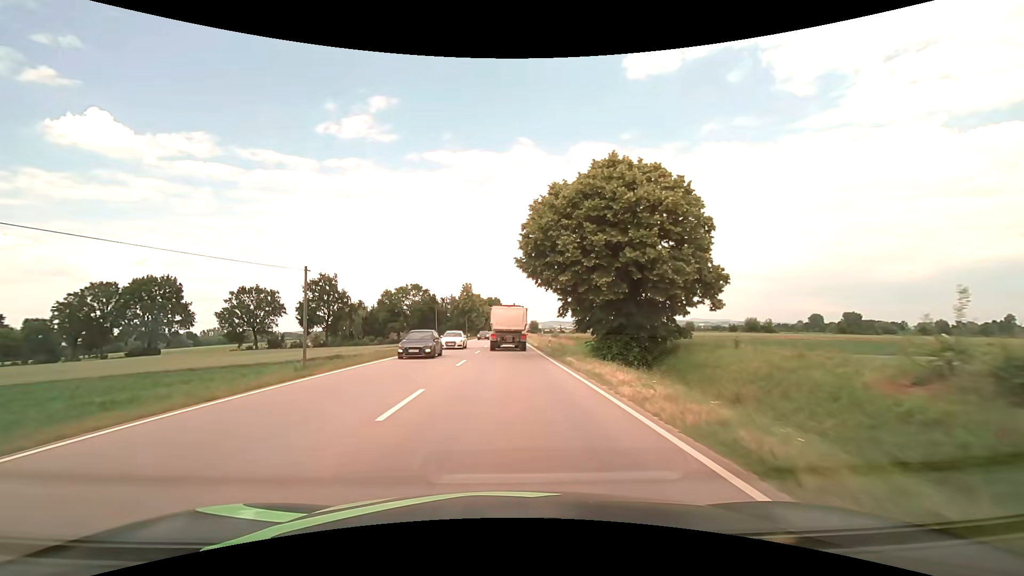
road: primary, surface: asphalt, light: Day
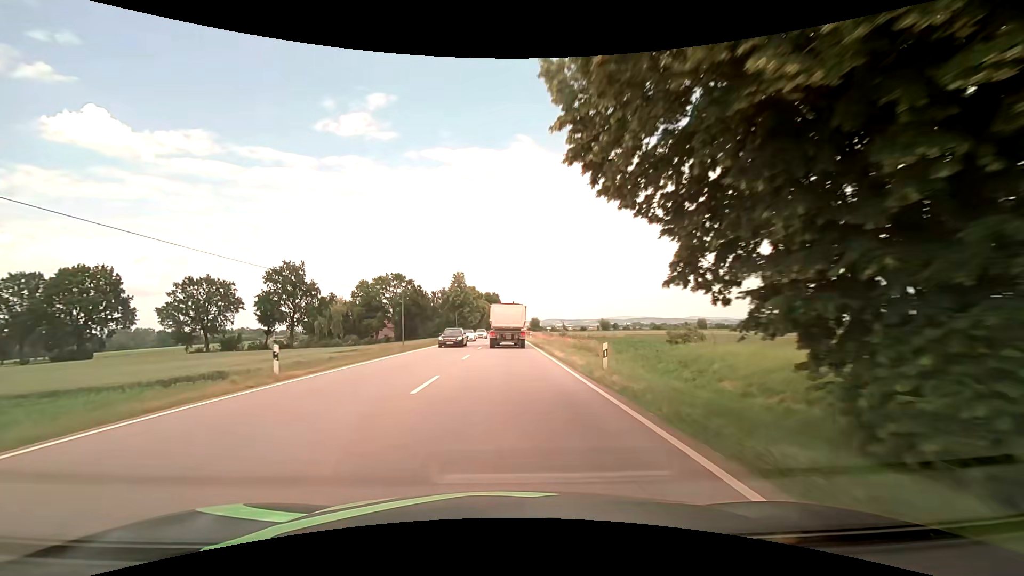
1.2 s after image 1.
(0.0, +20.9) m; 0°
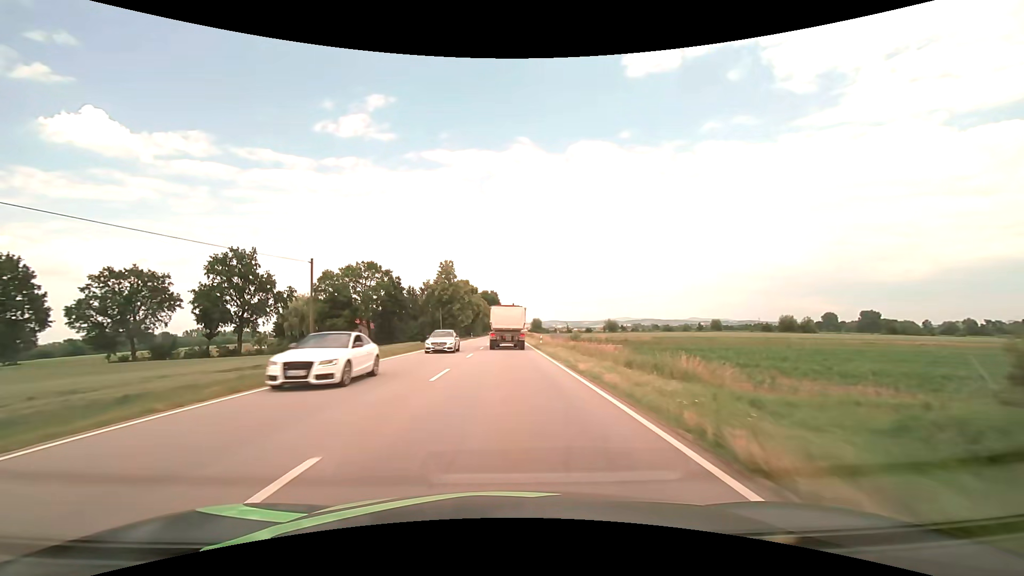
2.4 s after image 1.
(+0.1, +21.3) m; 0°
(0, +10) (0, +20) (0, +30) (0, +40) (0, +50) (0, +60) (0, +70) (0, +80) (0, +90) (0, +100) m
